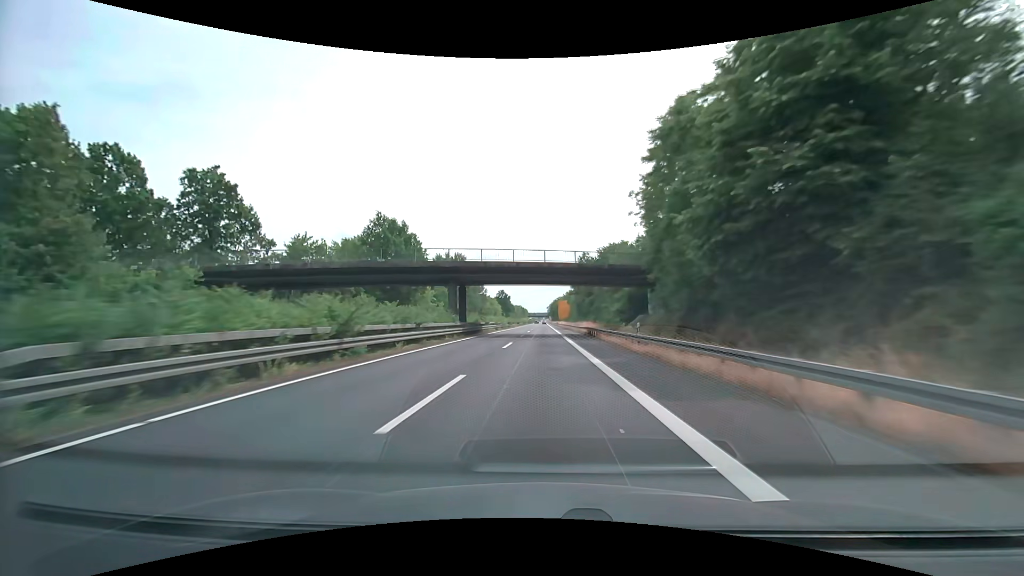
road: trunk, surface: asphalt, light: Day
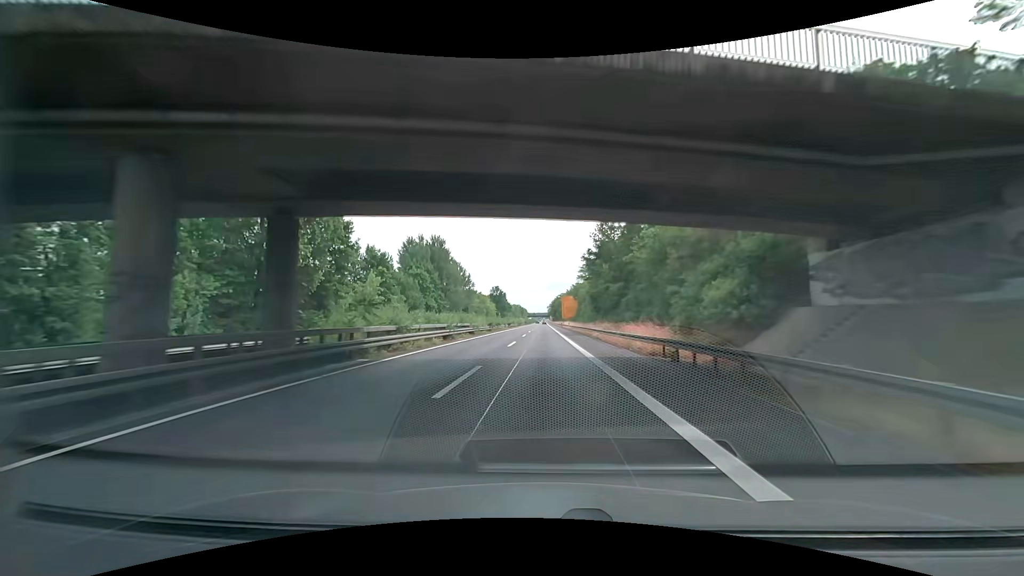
(0.0, +33.3) m; 0°
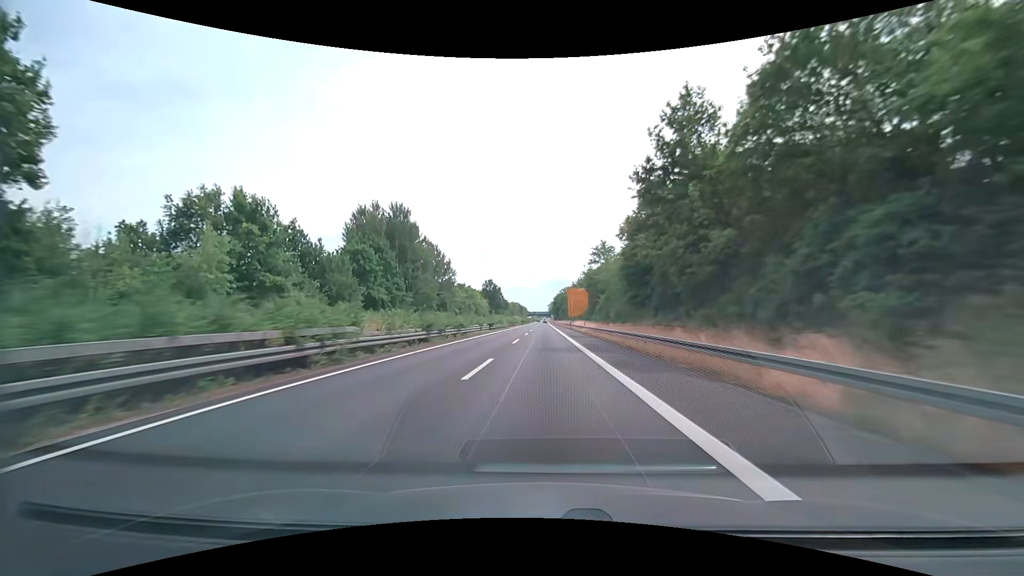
(-0.2, +33.3) m; 0°
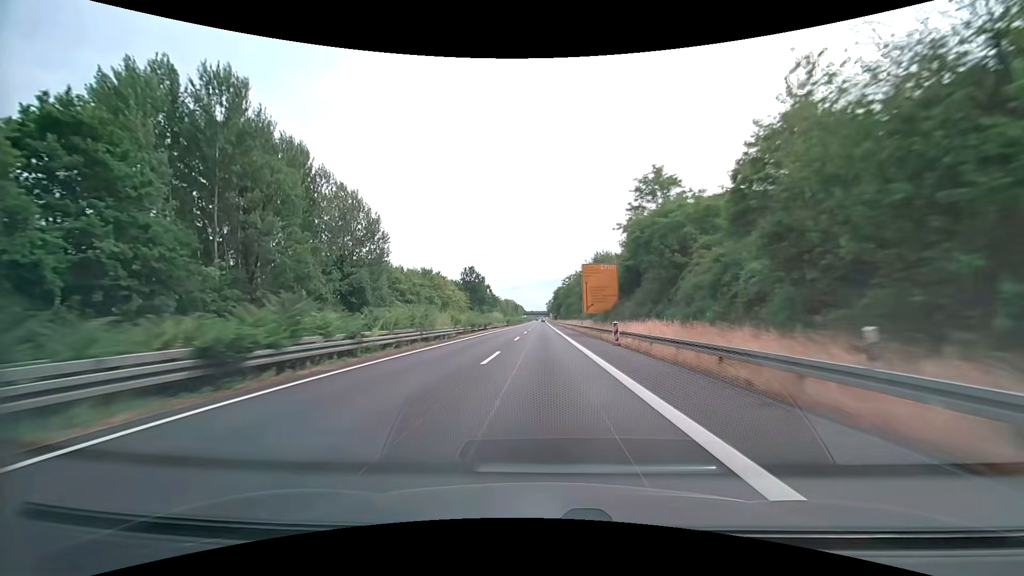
(+0.1, +49.9) m; 0°
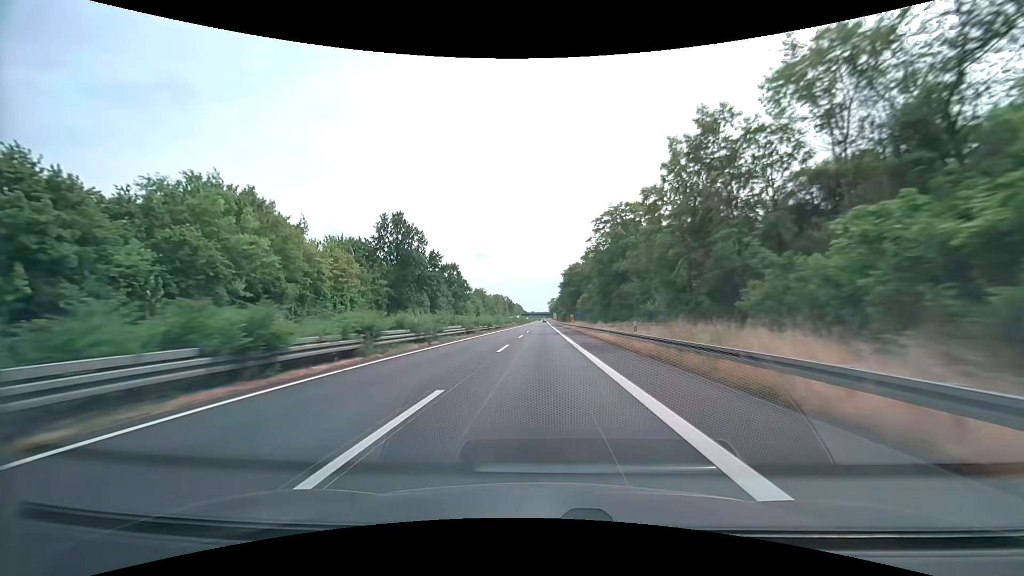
(-0.1, +83.2) m; 0°
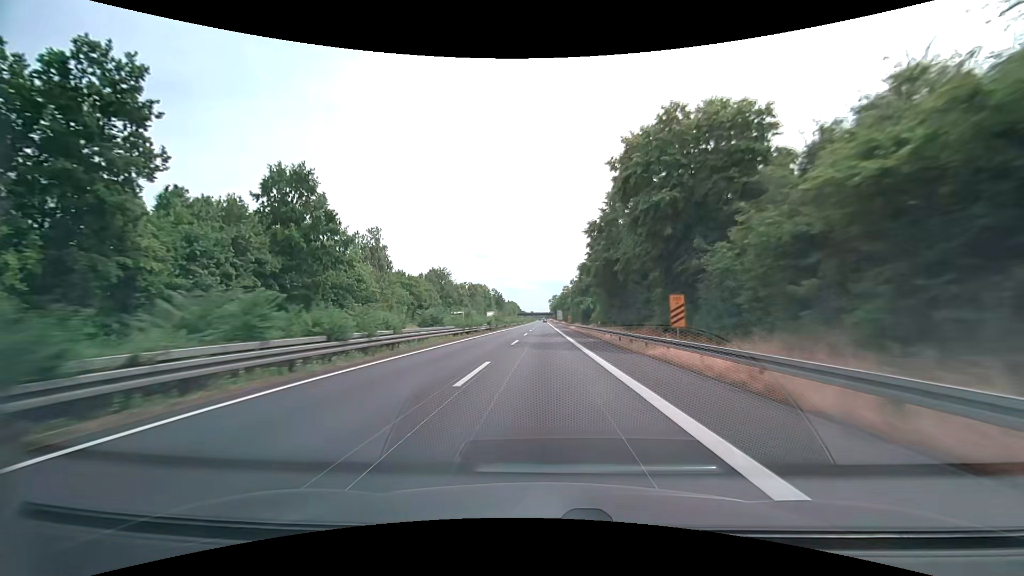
(-0.1, +83.2) m; 0°
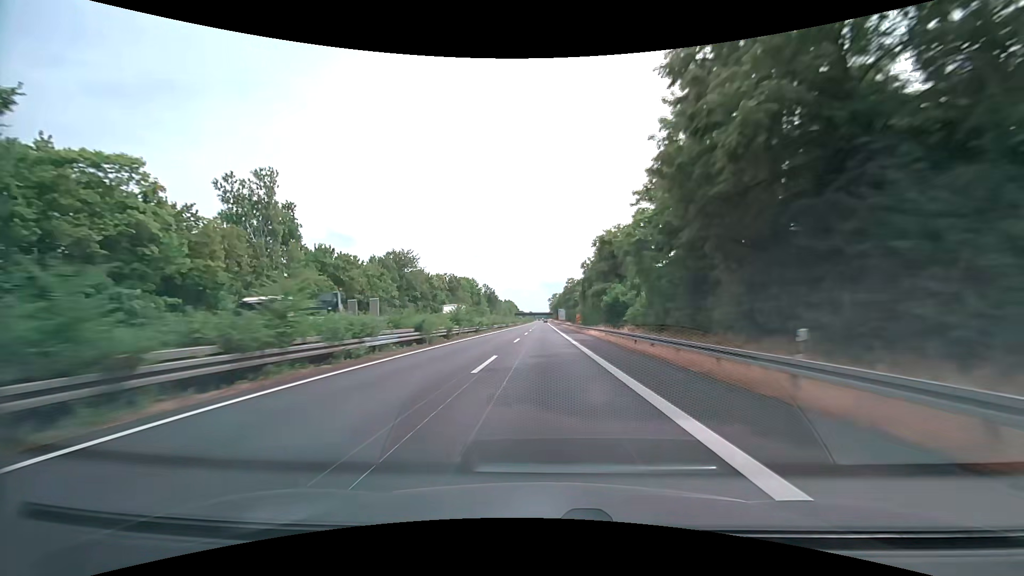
(-0.1, +33.3) m; 0°
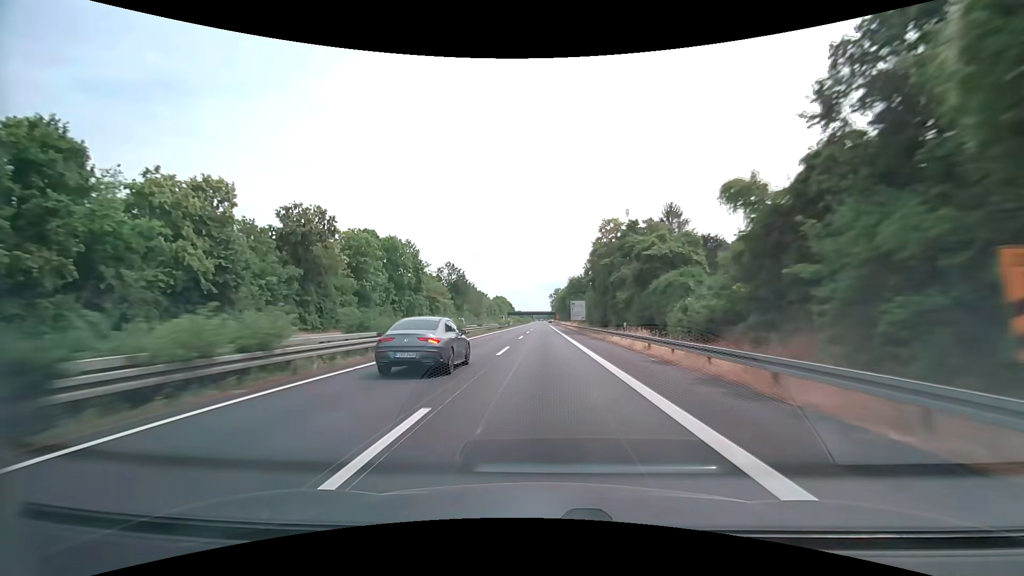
(+0.1, +83.0) m; 0°
(0, +10) (0, +20) (0, +30) (0, +40) (0, +50) (0, +60) (0, +70) (0, +80) (0, +90) (0, +100) m
